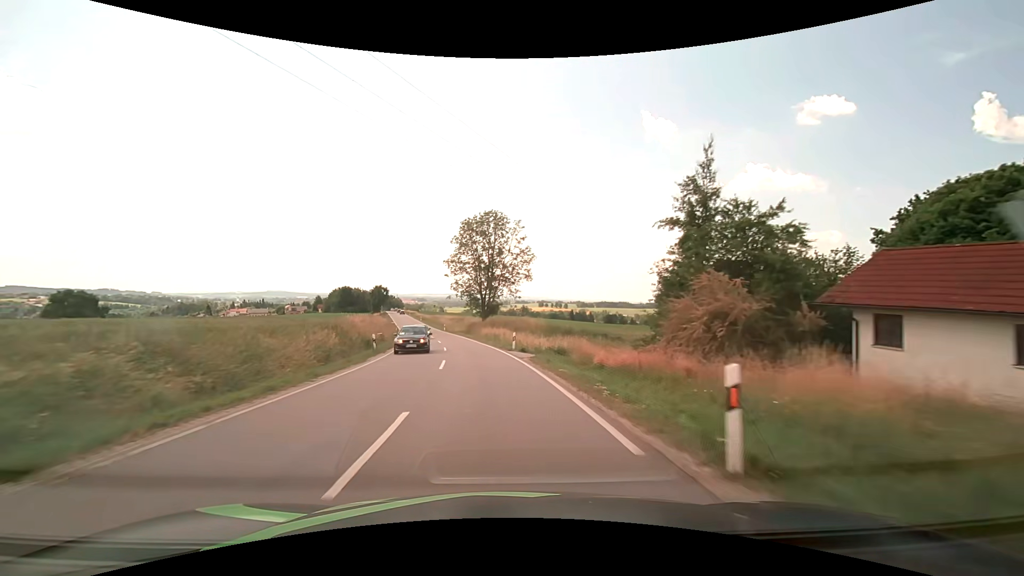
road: secondary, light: Day
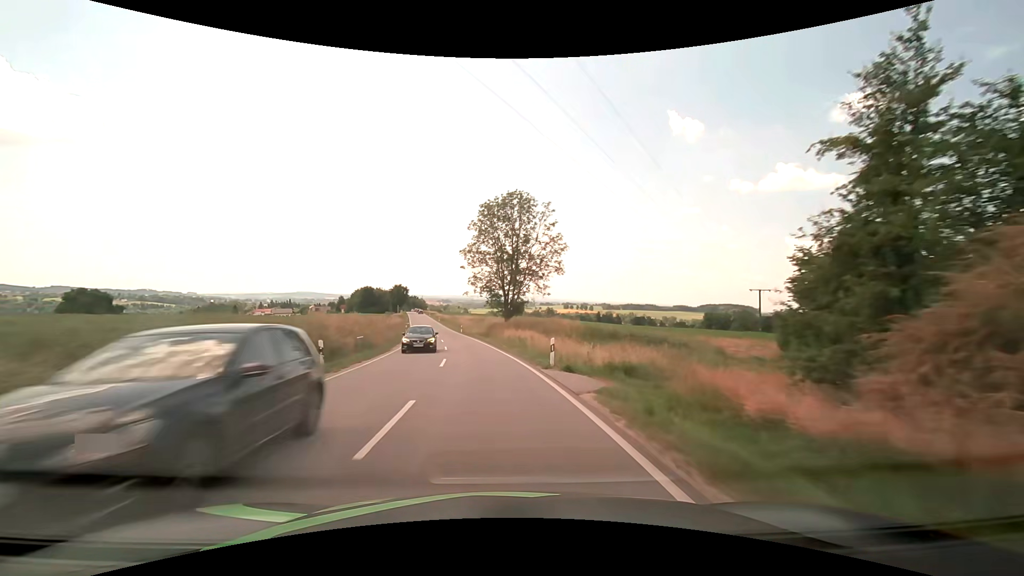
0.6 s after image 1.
(-0.3, +10.9) m; -3°
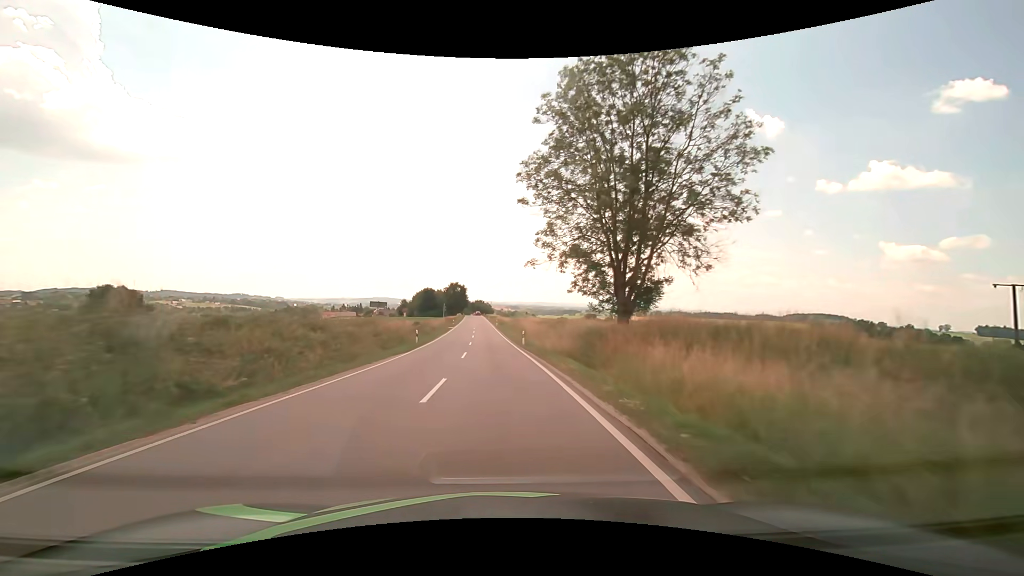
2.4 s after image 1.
(-2.3, +32.3) m; -8°
(0, +10) (0, +20) (-1, +30) (-1, +40) (-2, +50) (-2, +60) (-3, +70) (-4, +80) (-4, +90) (-5, +100) m
